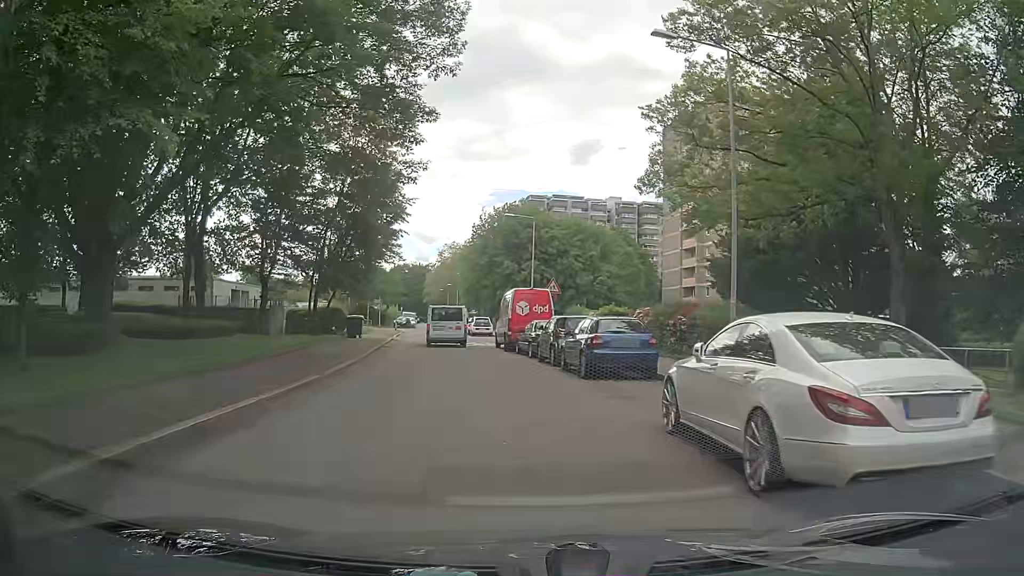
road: residential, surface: asphalt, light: Day
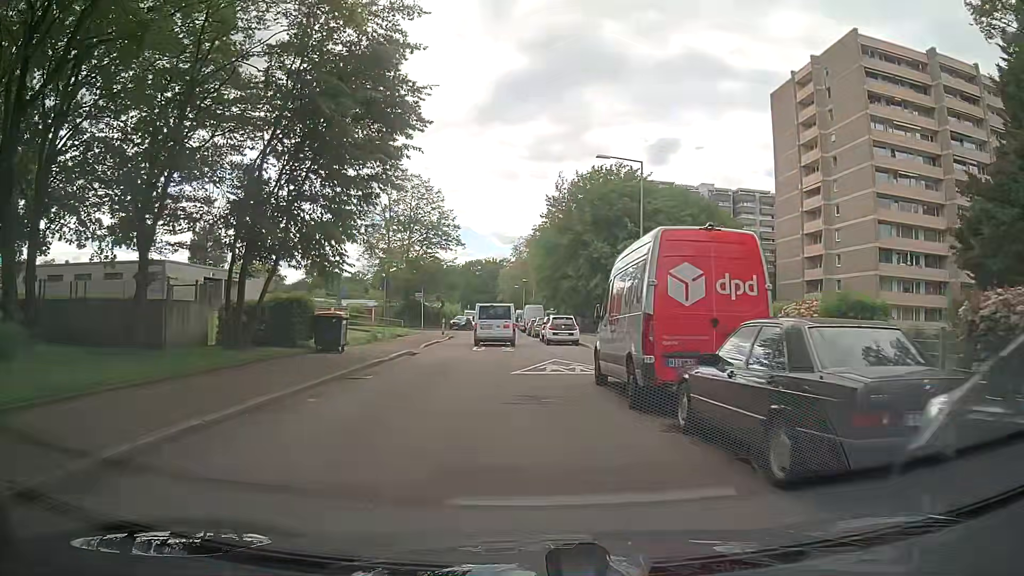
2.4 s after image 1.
(-1.2, +18.5) m; -7°
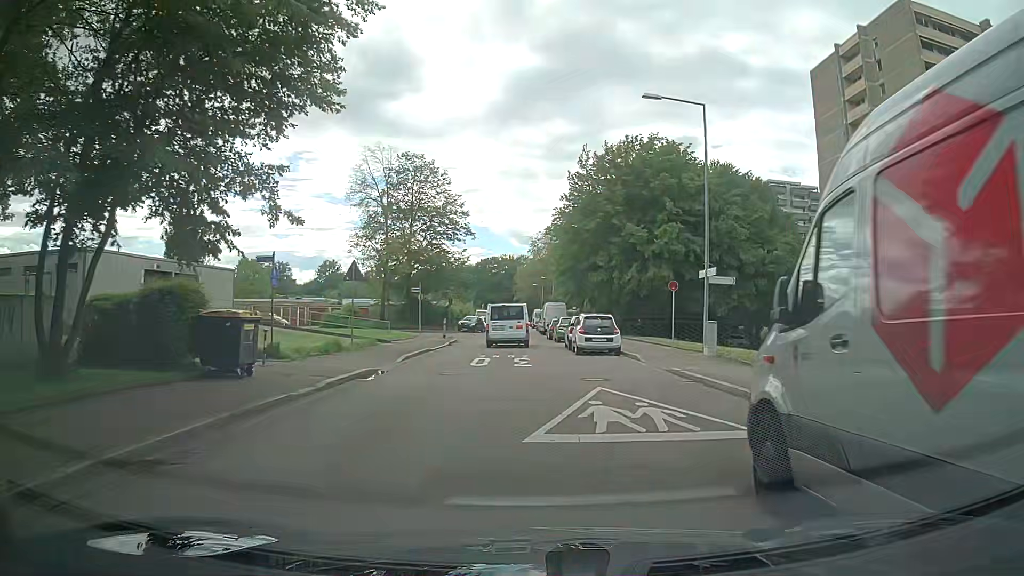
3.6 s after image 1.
(-0.2, +9.2) m; -2°
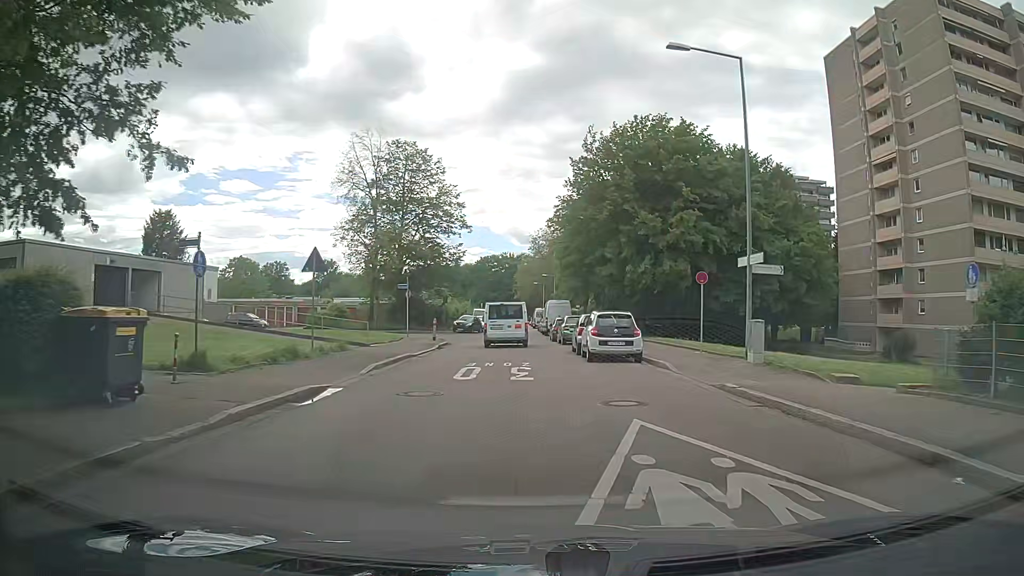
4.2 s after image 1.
(0.0, +4.6) m; +1°
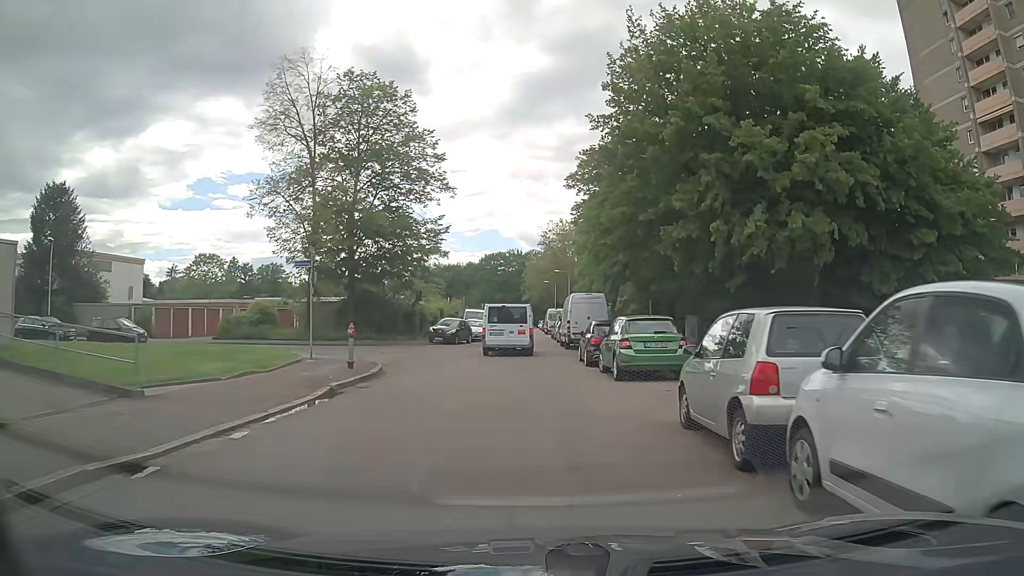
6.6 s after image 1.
(-0.3, +18.1) m; -1°
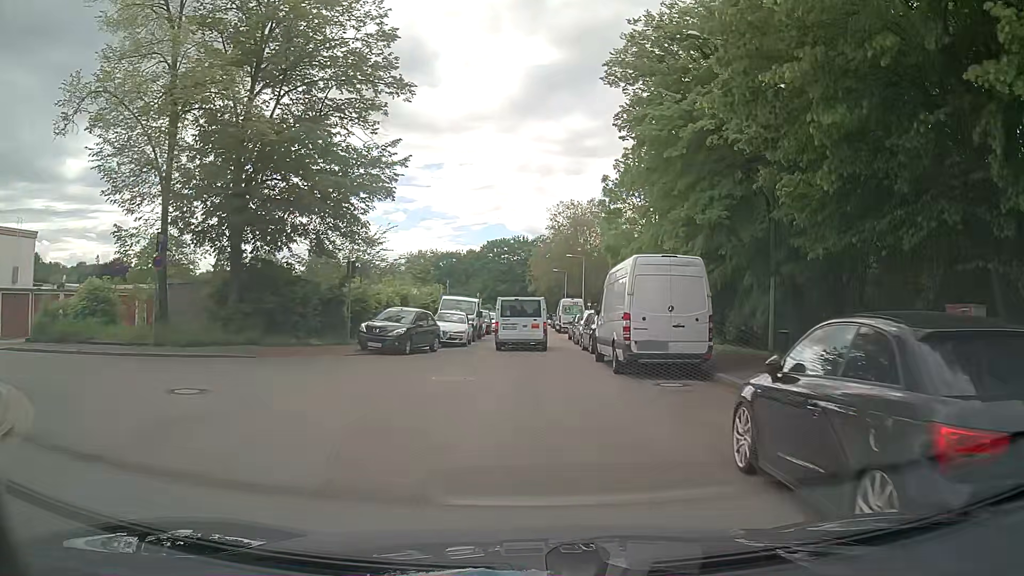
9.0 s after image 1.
(-0.1, +16.9) m; -1°
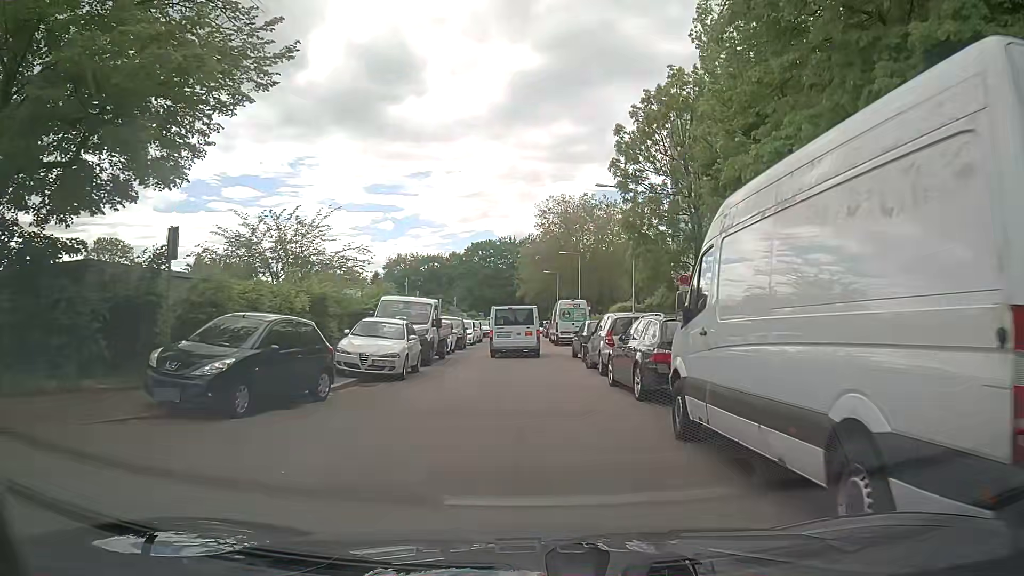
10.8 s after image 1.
(+0.2, +12.1) m; +2°
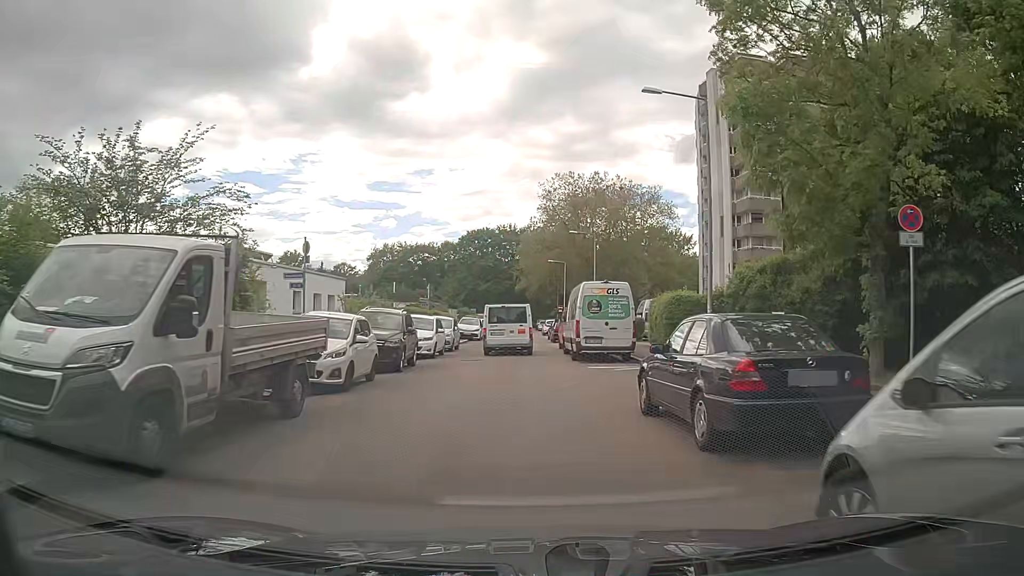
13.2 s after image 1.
(-0.2, +16.6) m; -1°
(0, +10) (0, +20) (0, +30) (0, +40) (0, +50) (0, +60) (0, +70) (+3, +80) (+8, +88) (+14, +96) m
